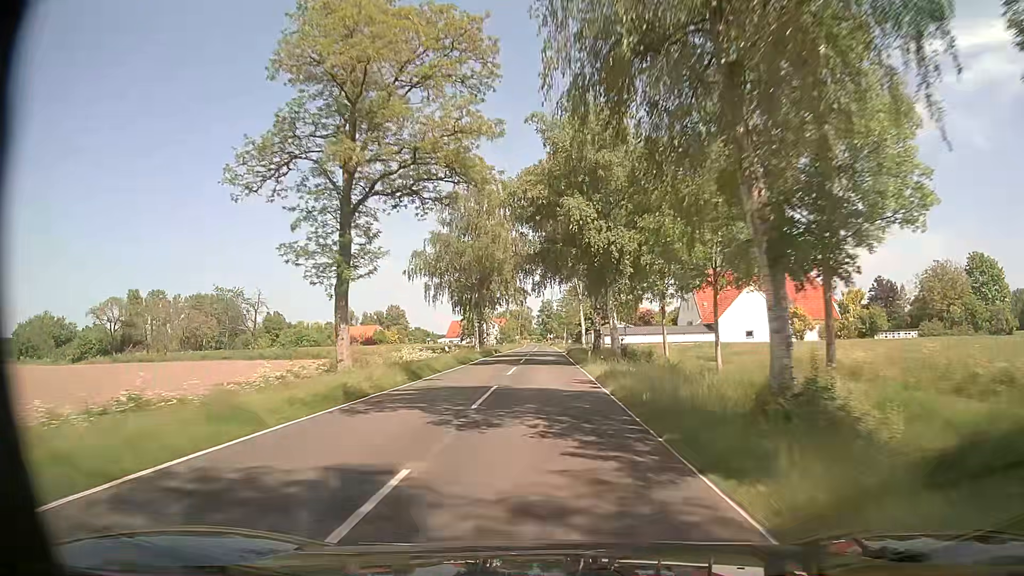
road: secondary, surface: asphalt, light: Day
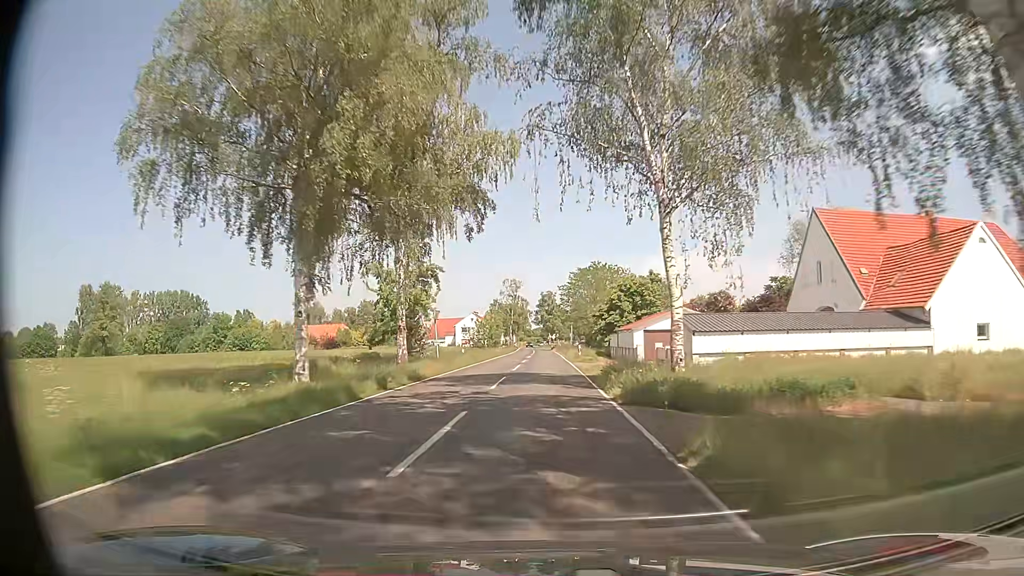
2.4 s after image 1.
(+0.3, +43.0) m; 0°
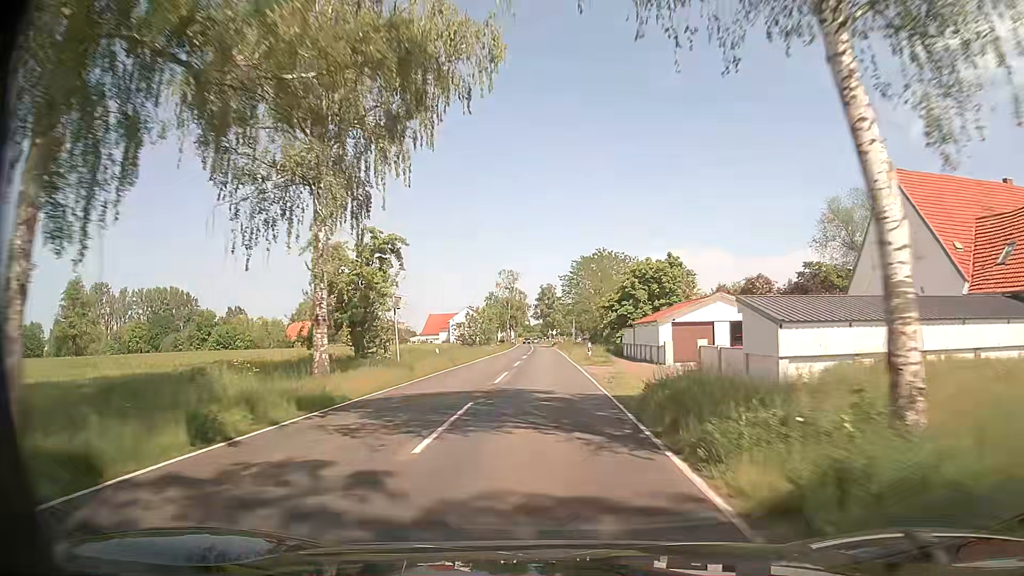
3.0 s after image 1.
(0.0, +10.7) m; 0°
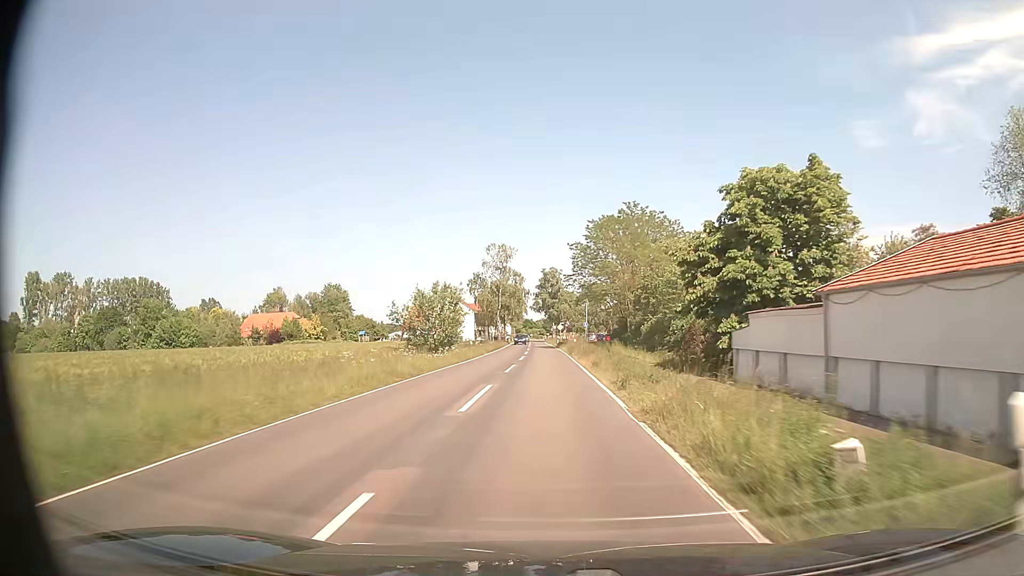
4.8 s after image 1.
(+0.1, +32.3) m; 0°
(0, +10) (0, +20) (0, +30) (0, +40) (0, +50) (0, +60) (0, +70) (-1, +80) (-1, +90) (-1, +100) m
